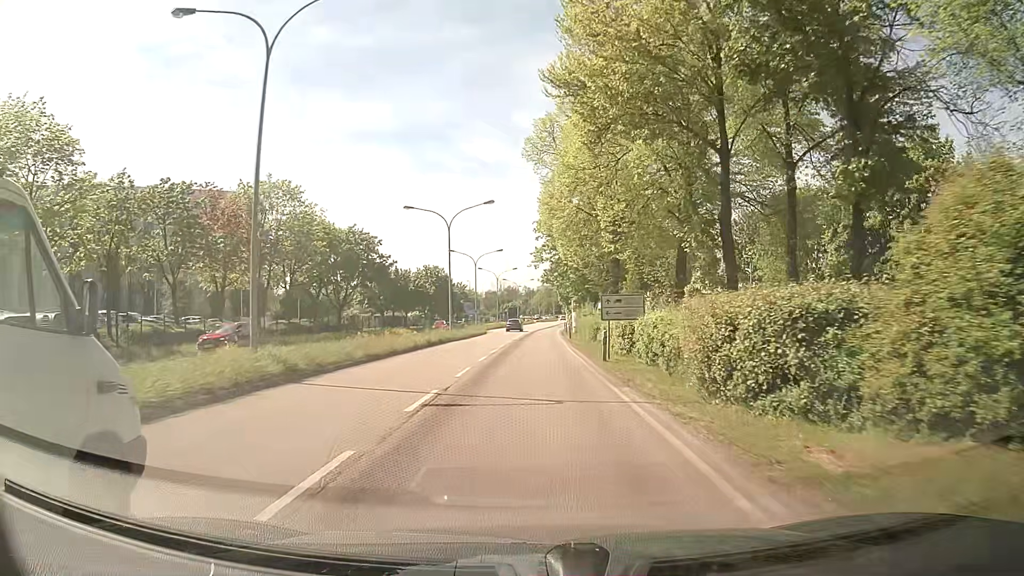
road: primary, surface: asphalt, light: Day
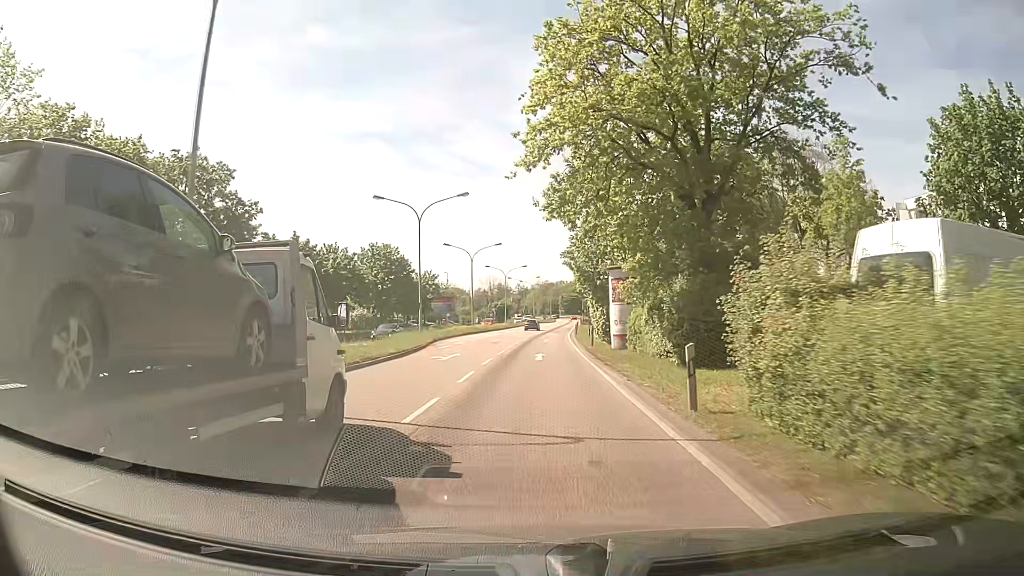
(+0.5, +37.2) m; +1°
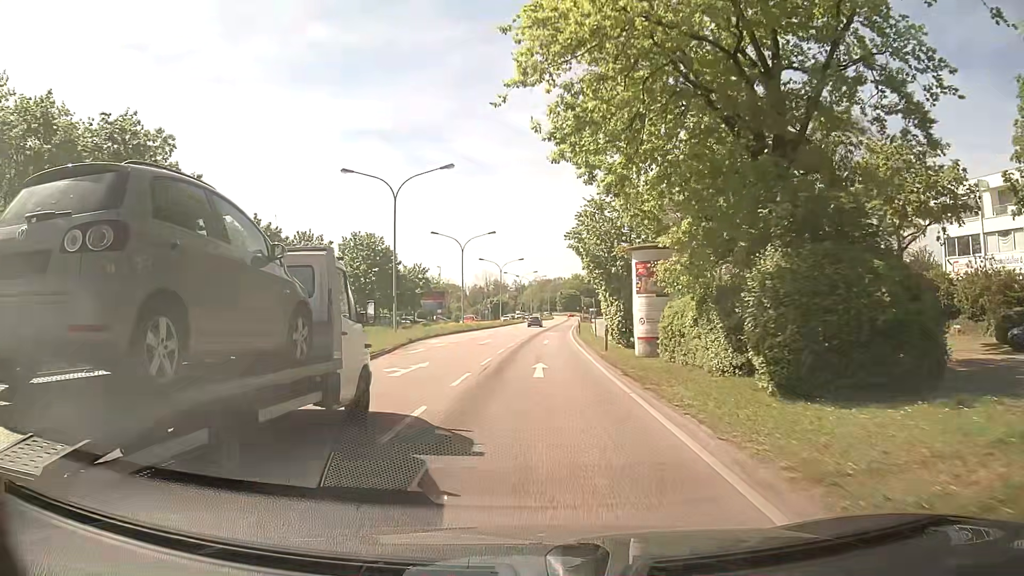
(0.0, +7.6) m; 0°
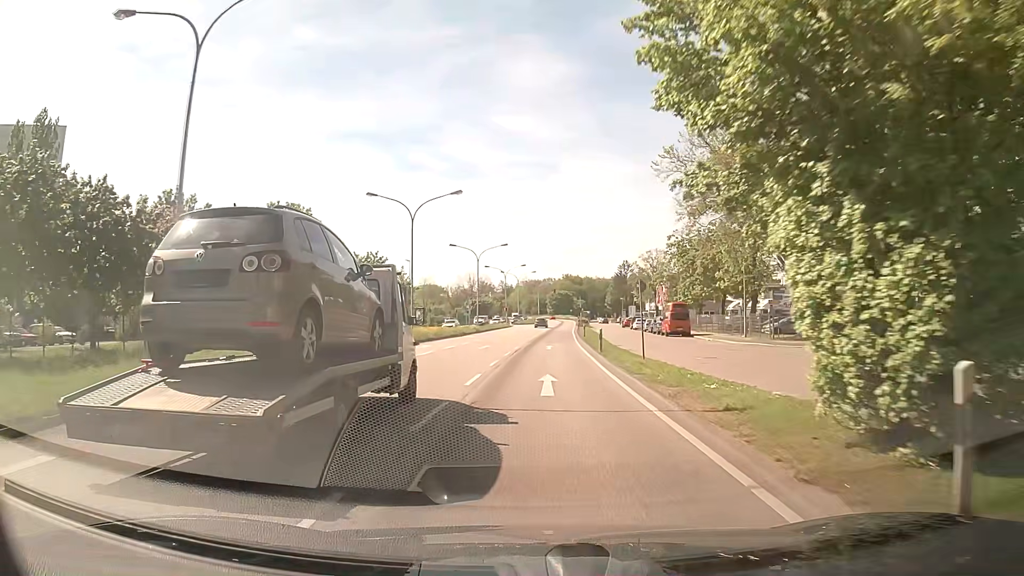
(+0.2, +23.1) m; +1°
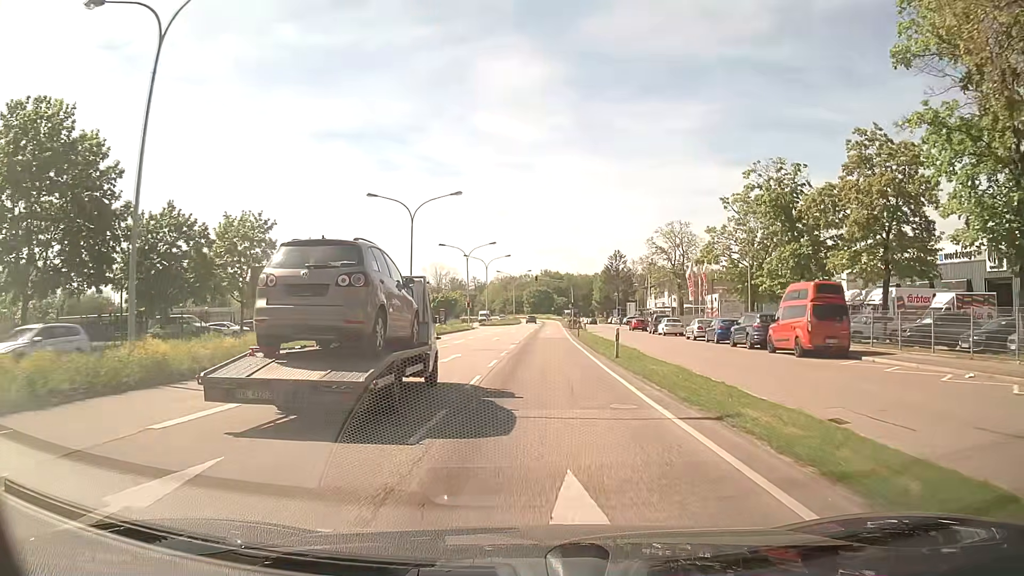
(+0.3, +30.9) m; +2°
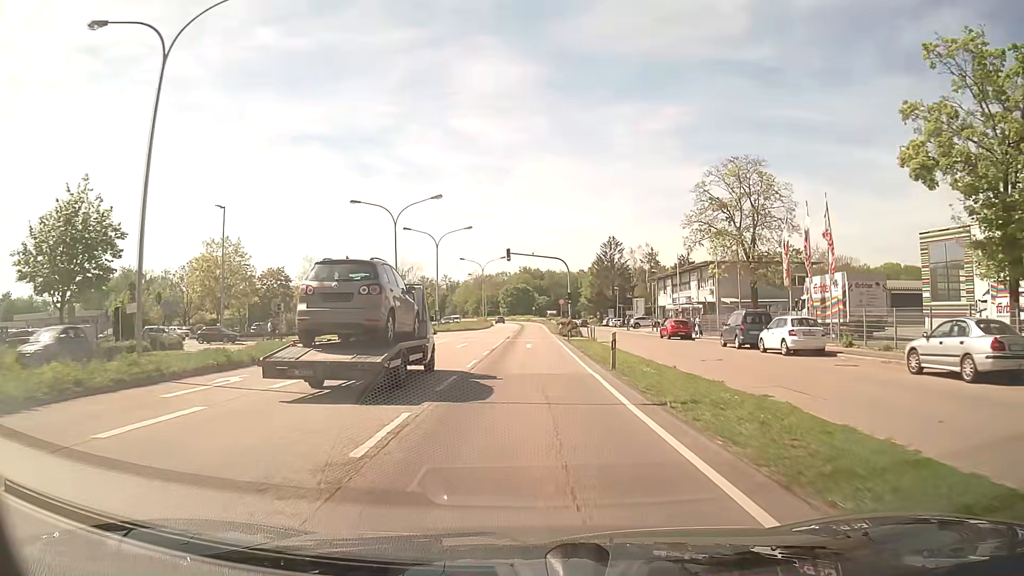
(+0.7, +30.7) m; +2°
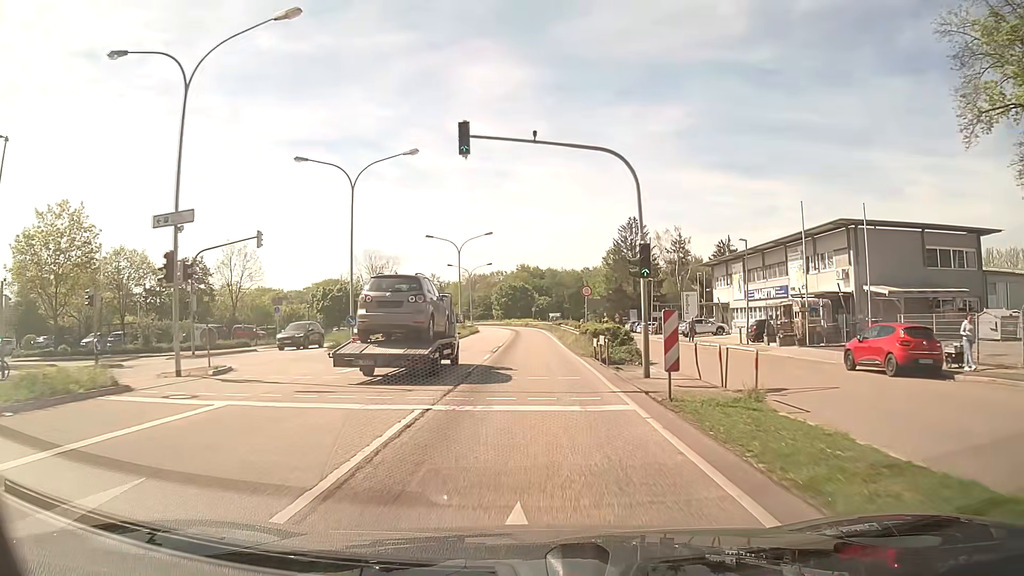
(0.0, +30.5) m; 0°
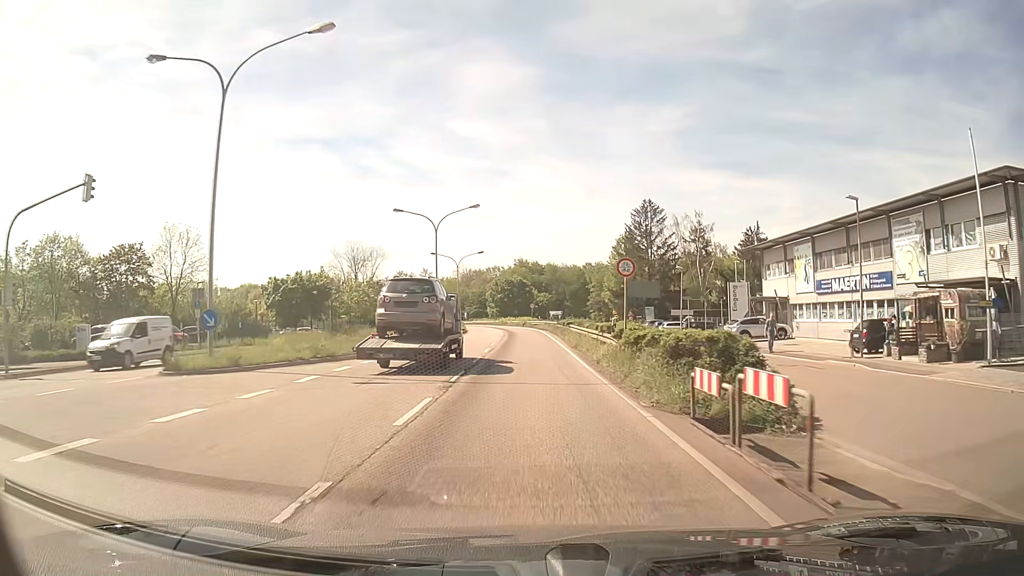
(0.0, +15.3) m; 0°
(0, +10) (0, +20) (0, +30) (0, +40) (0, +50) (0, +60) (-1, +70) (-2, +80) (-3, +90) (-4, +100) m
